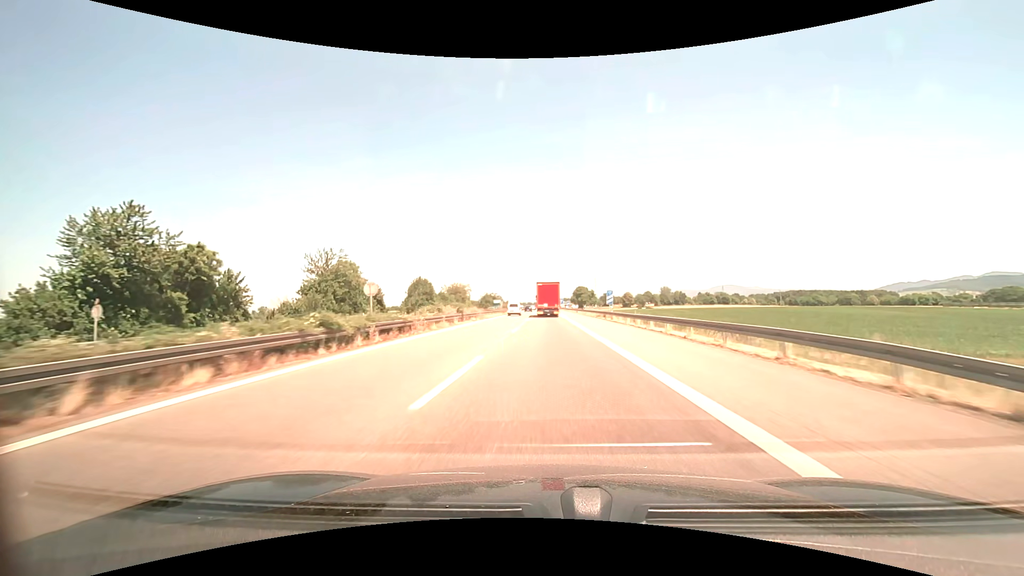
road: motorway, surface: asphalt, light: Day
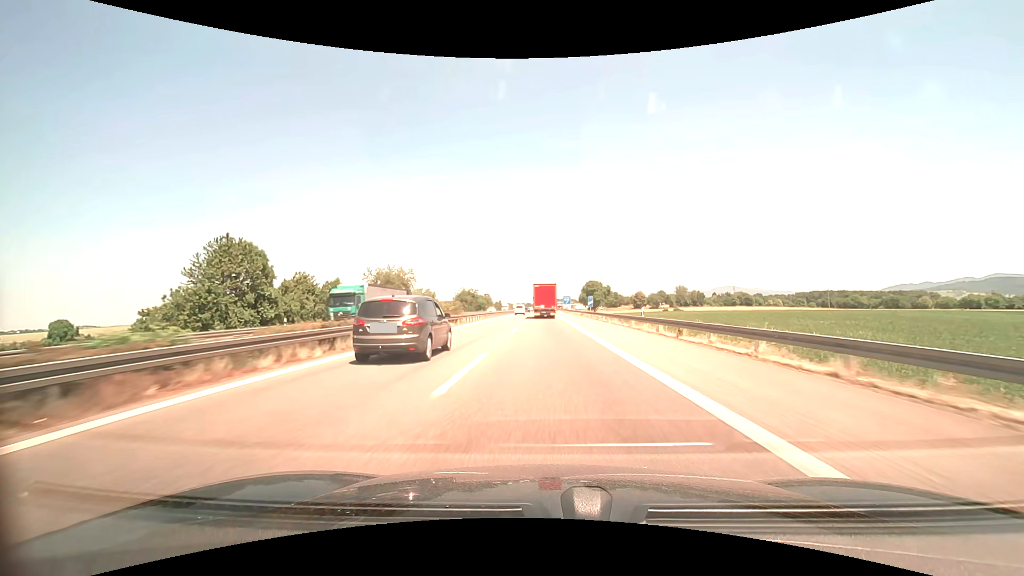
(0.0, +70.8) m; 0°
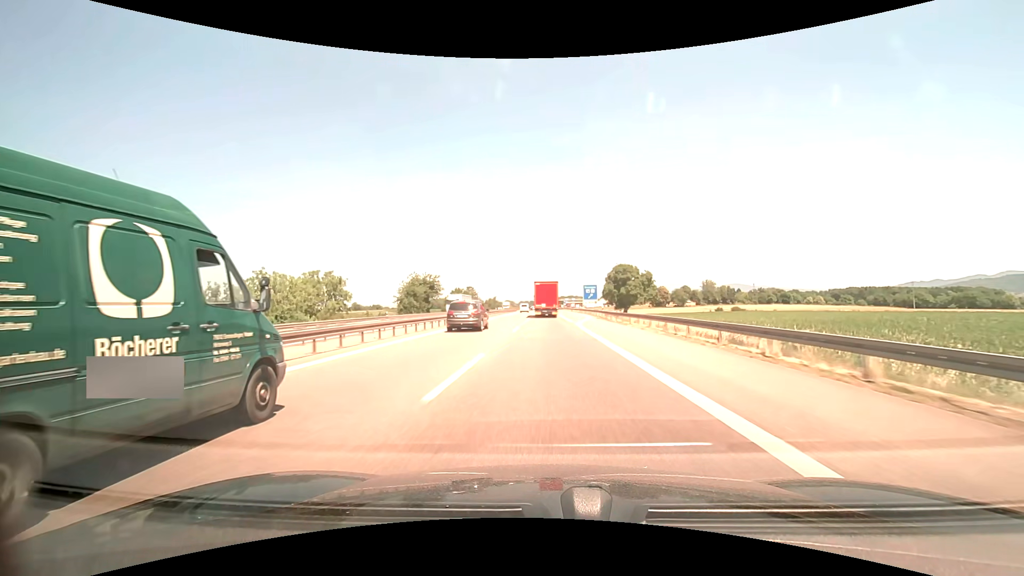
(-0.2, +72.5) m; 0°
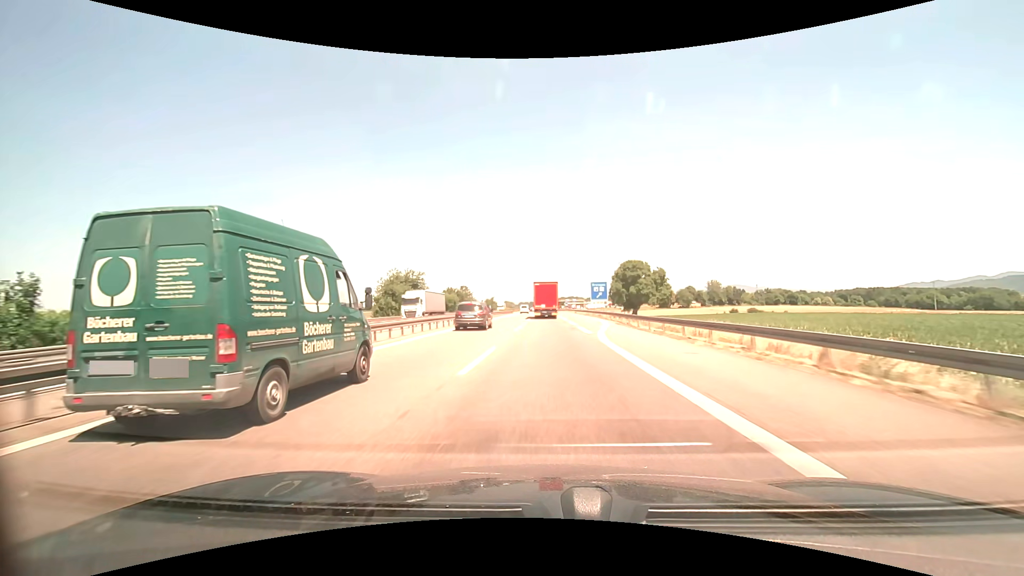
(0.0, +14.6) m; 0°
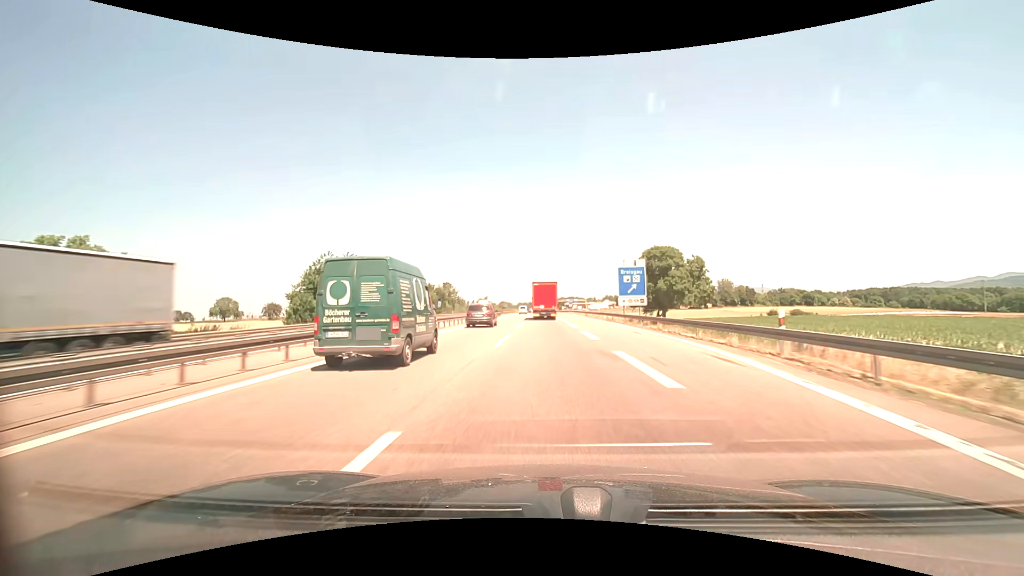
(0.0, +29.1) m; 0°
